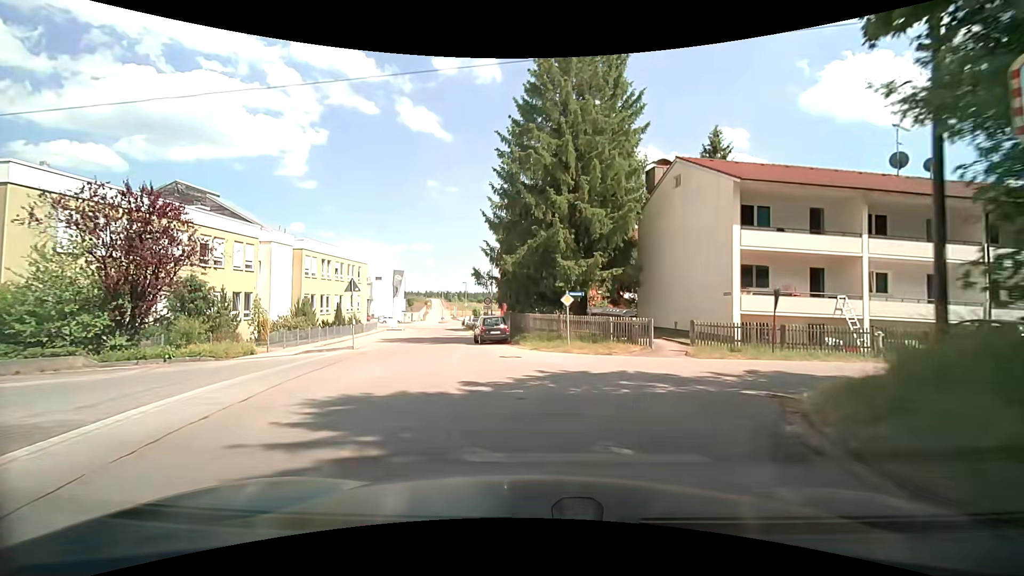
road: unclassified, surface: asphalt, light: Day
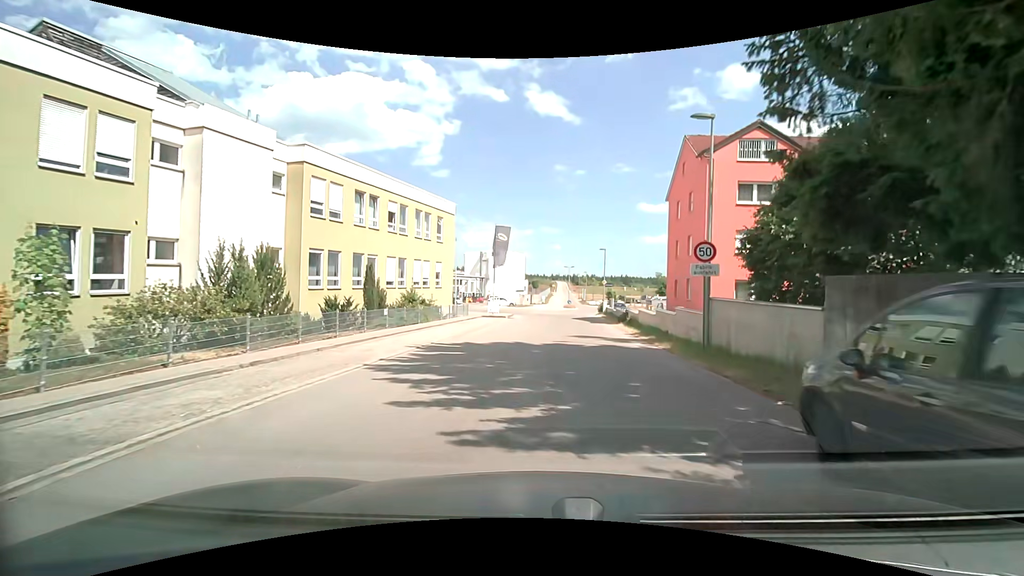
(-4.5, +24.9) m; -15°
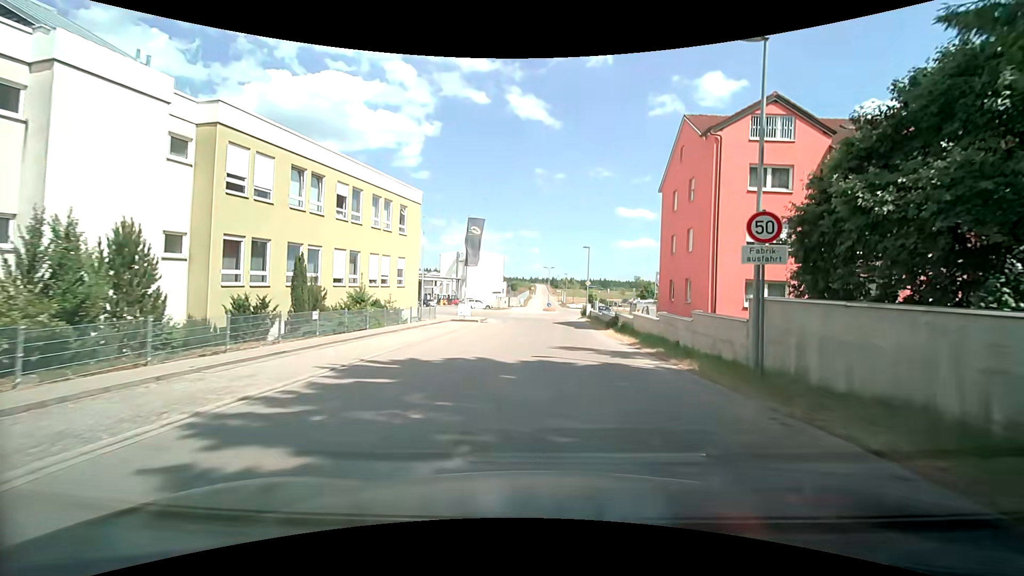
(+0.1, +4.9) m; +3°
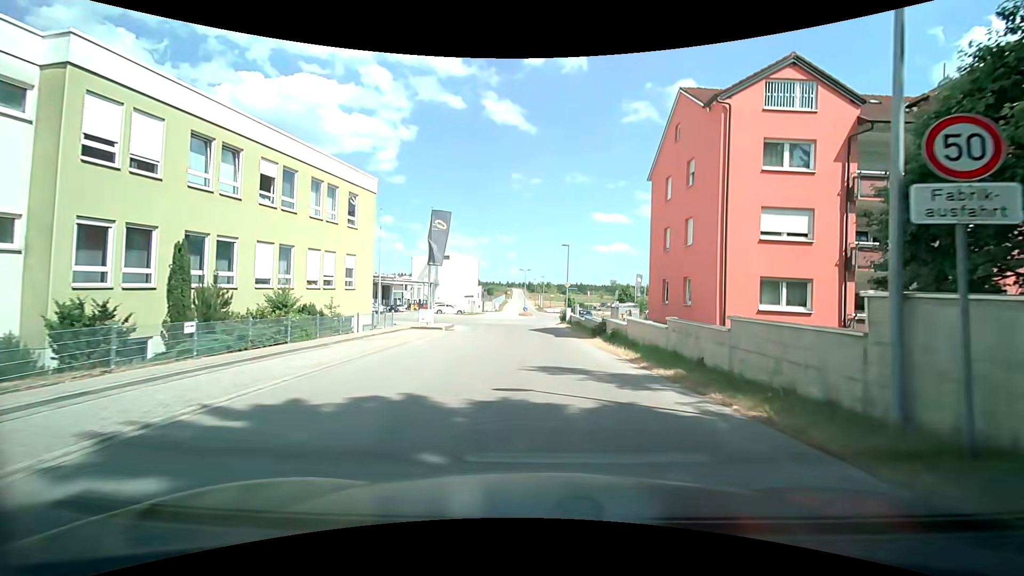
(+0.1, +4.9) m; +2°
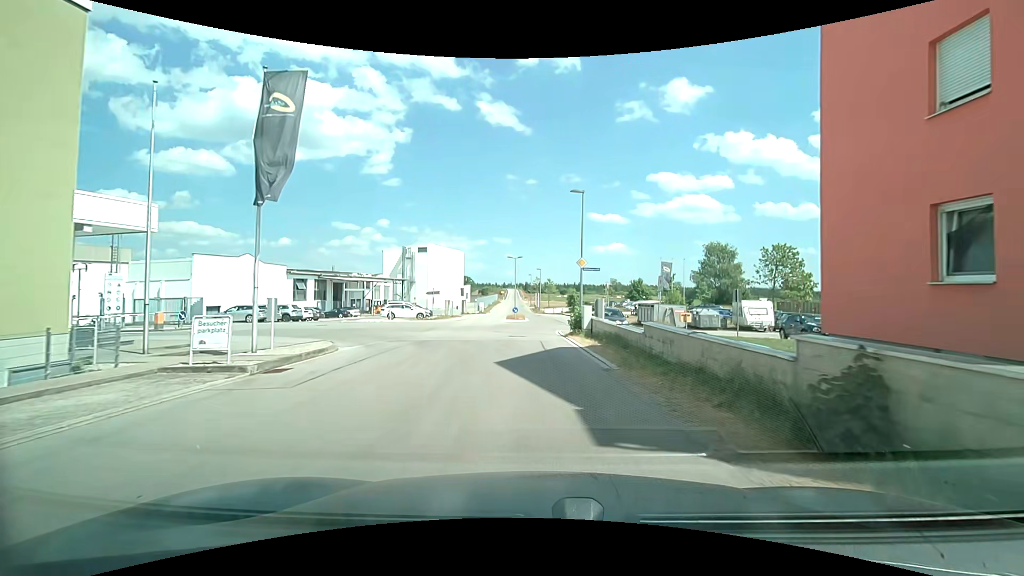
(+0.5, +20.5) m; +1°
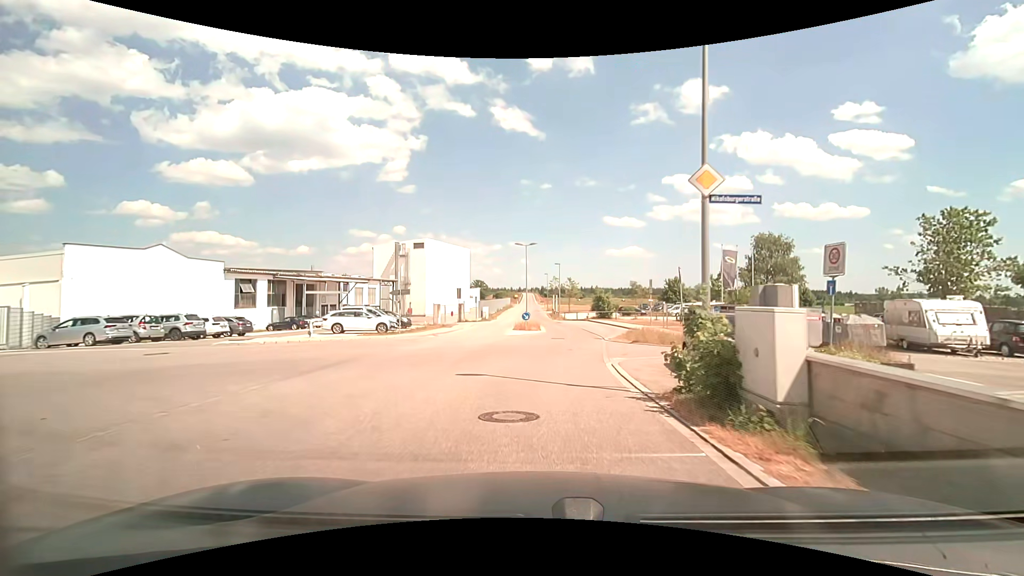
(-0.4, +16.3) m; -2°
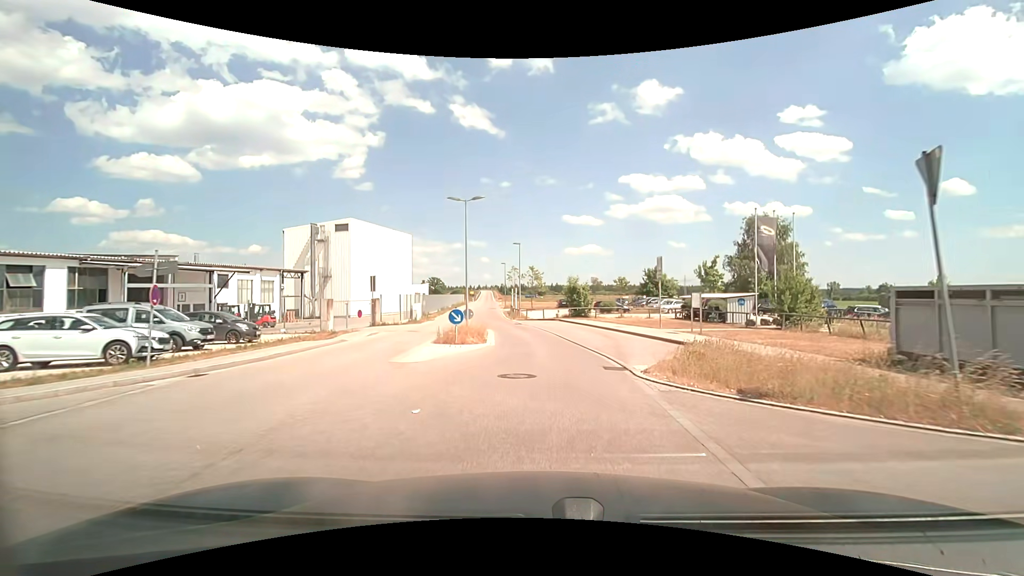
(+0.5, +17.2) m; +4°
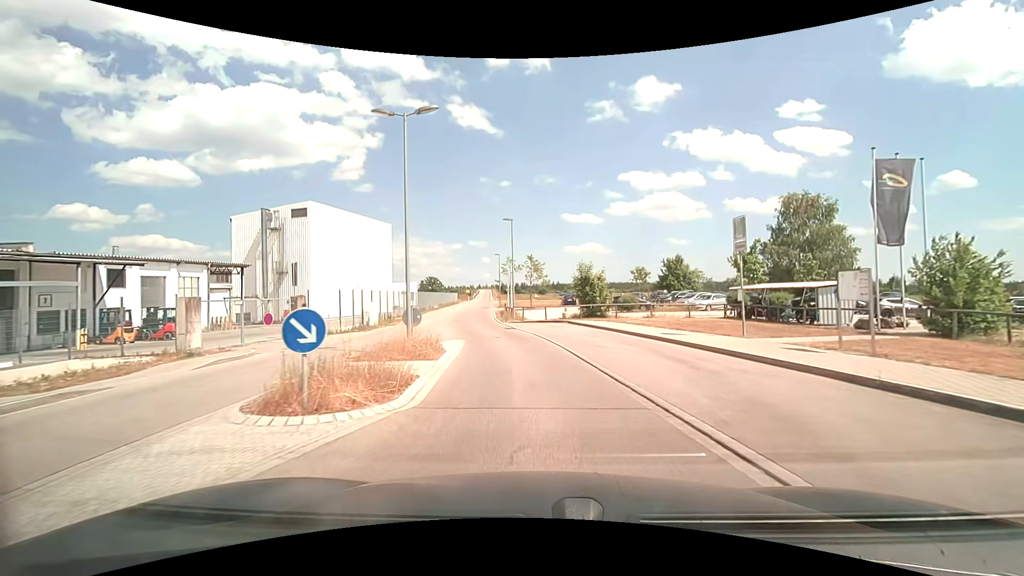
(+0.1, +12.2) m; 0°
(0, +10) (-1, +20) (-3, +30) (-4, +40) (-6, +50) (-7, +60) (-8, +69) (-9, +79) (-10, +89) (-10, +99) m
